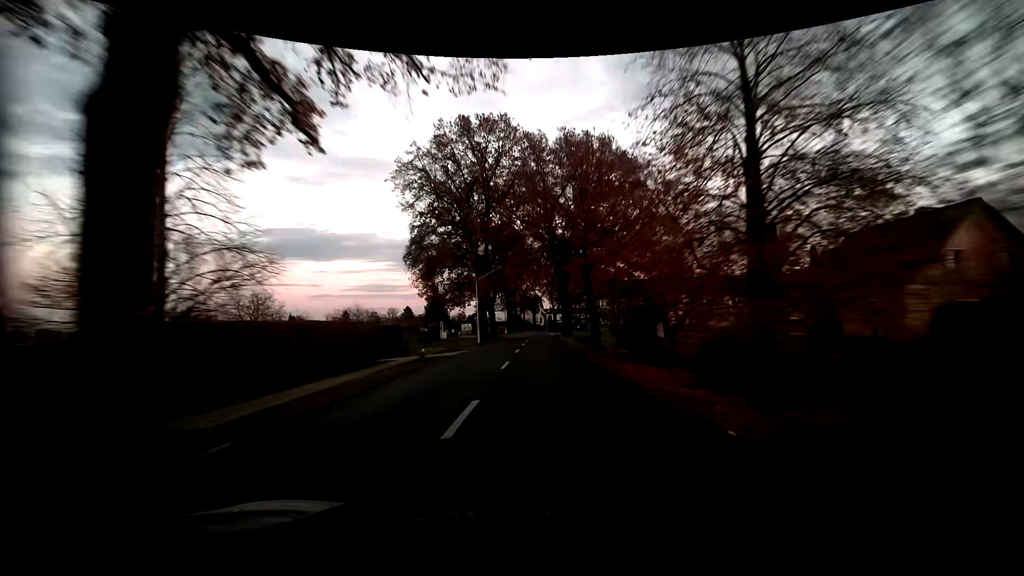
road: unclassified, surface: asphalt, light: Dusk
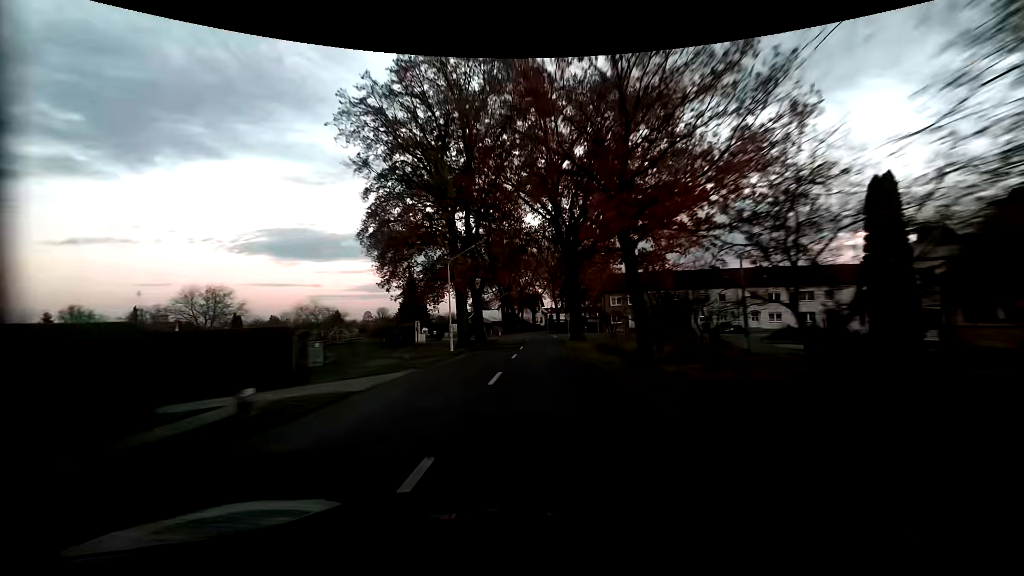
(0.0, +13.1) m; 0°
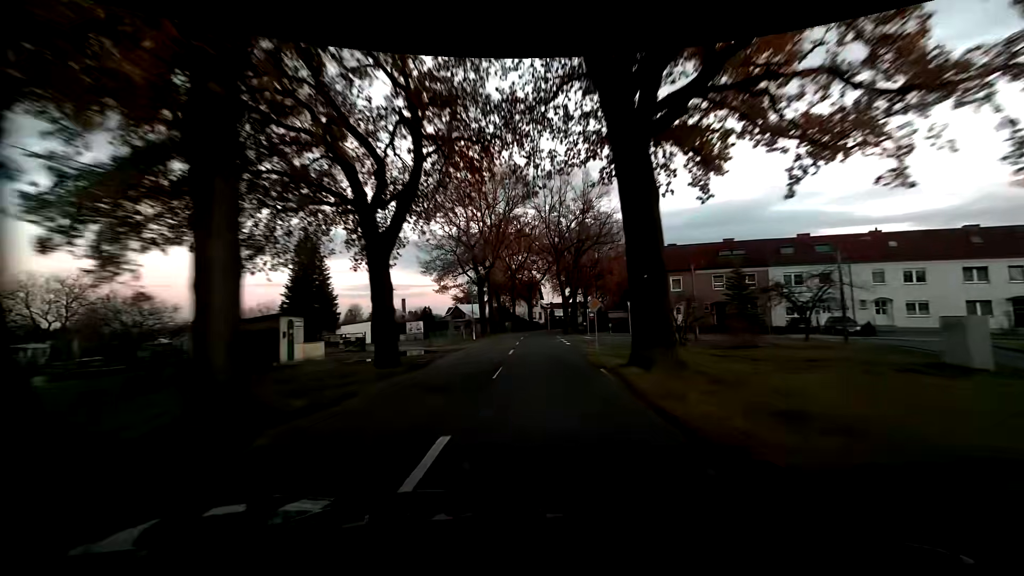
(-0.1, +26.3) m; 0°
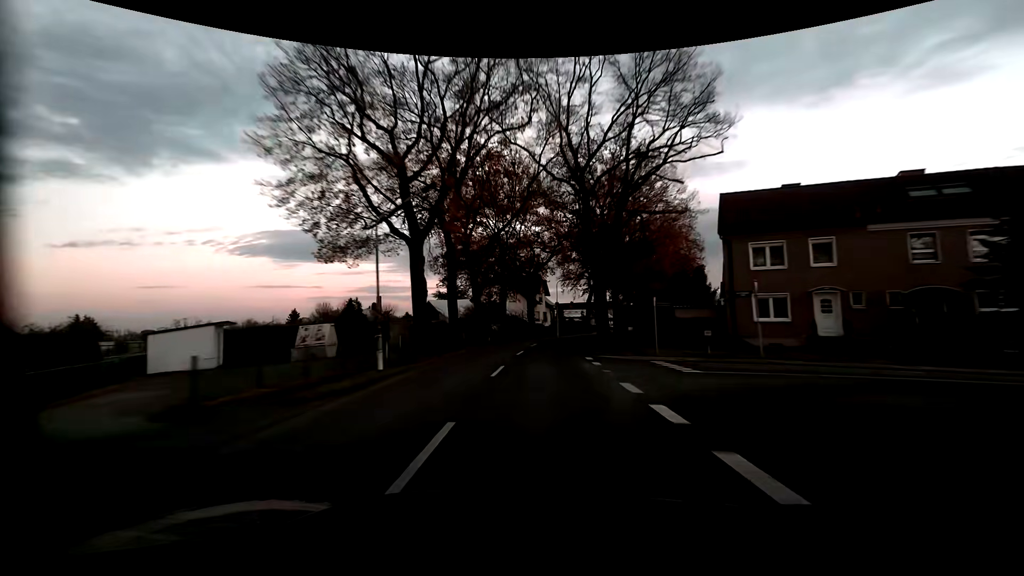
(-0.1, +26.0) m; 0°
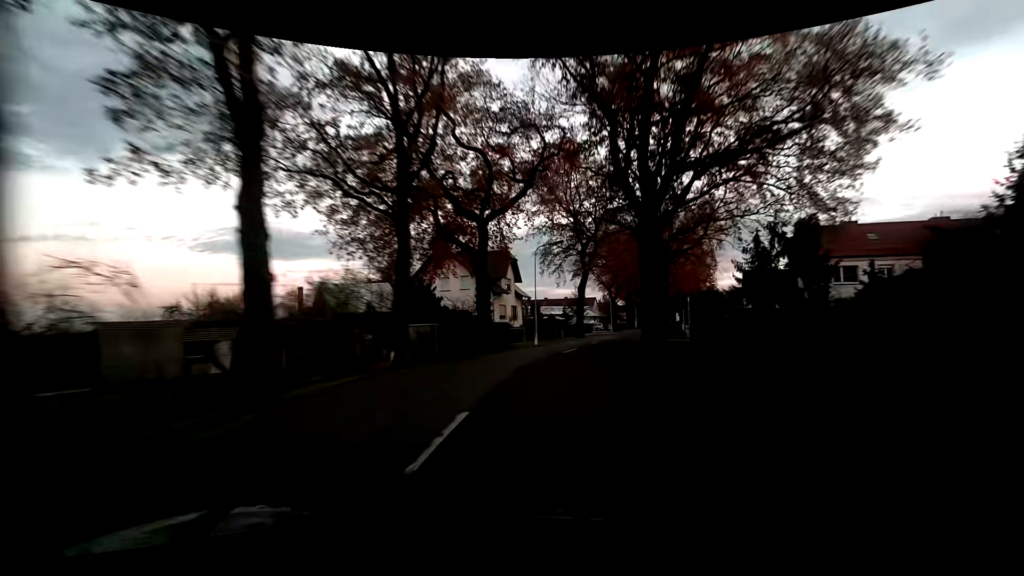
(+0.3, +26.2) m; +3°
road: residential
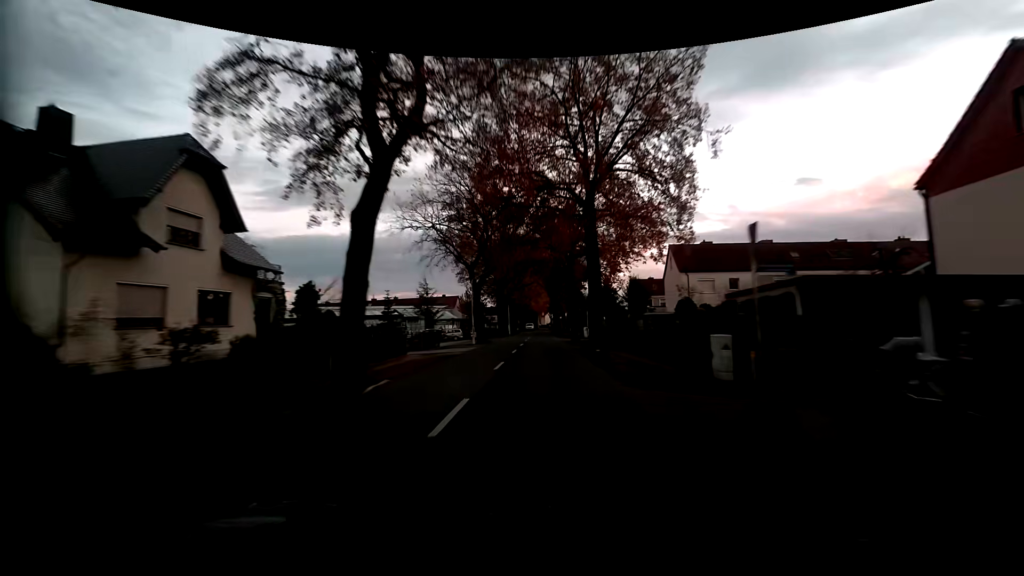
(+5.2, +33.3) m; +15°
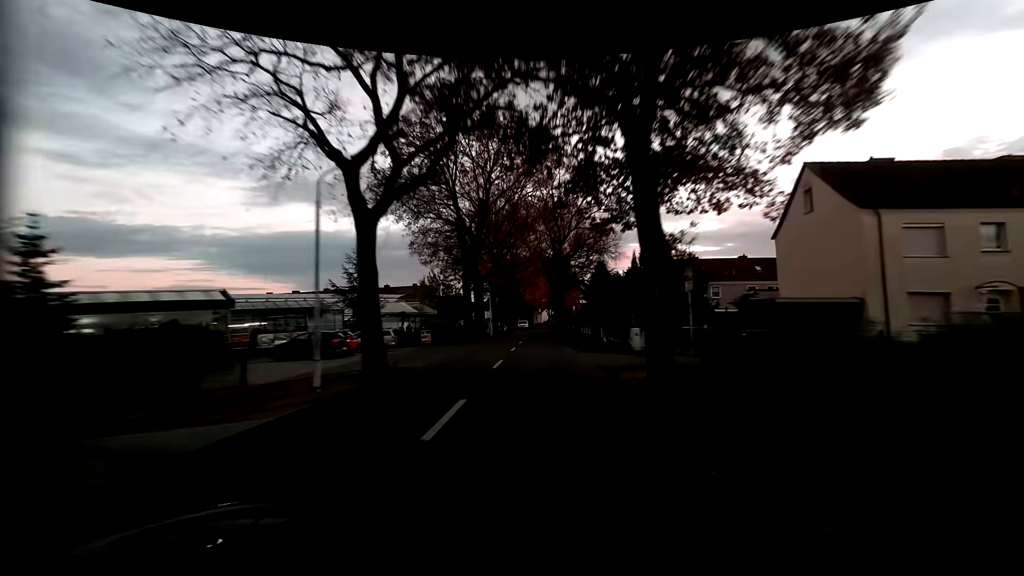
(+0.3, +27.2) m; +1°
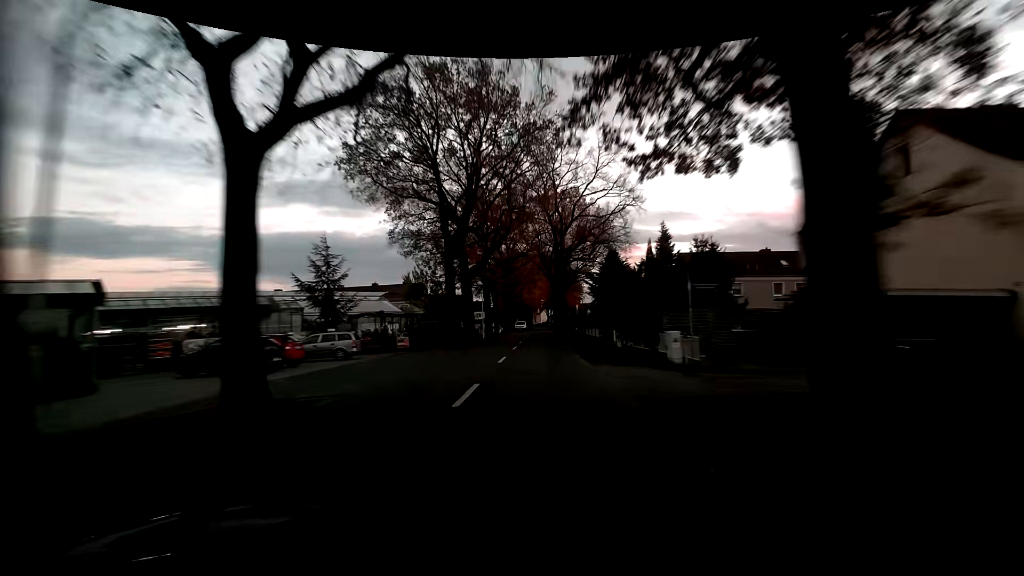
(0.0, +6.7) m; 0°
(0, +10) (0, +20) (0, +30) (0, +40) (0, +50) (0, +60) (0, +70) (0, +80) (0, +90) (0, +100) m
